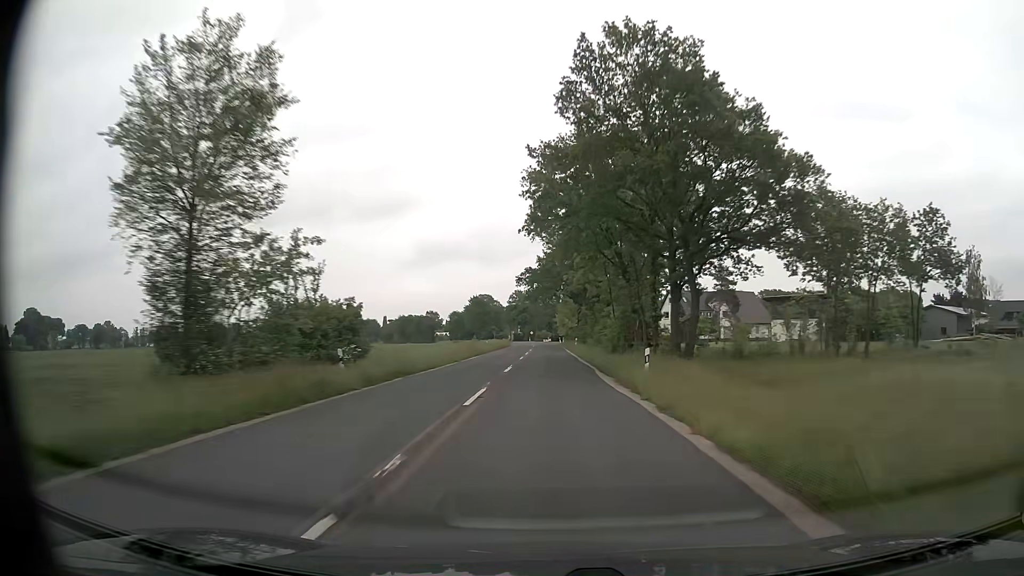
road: secondary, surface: asphalt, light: Day
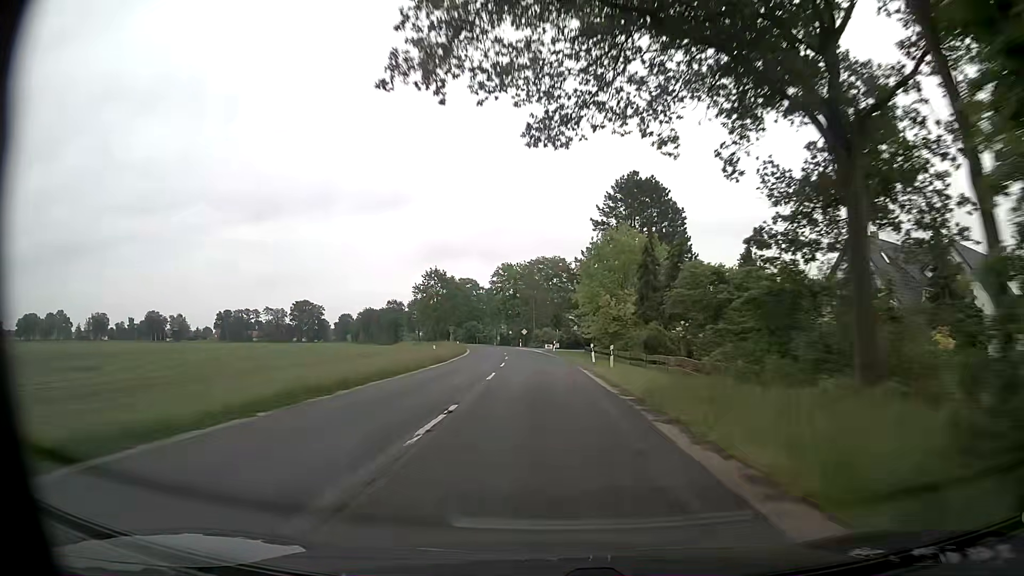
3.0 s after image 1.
(-0.2, +77.9) m; -1°
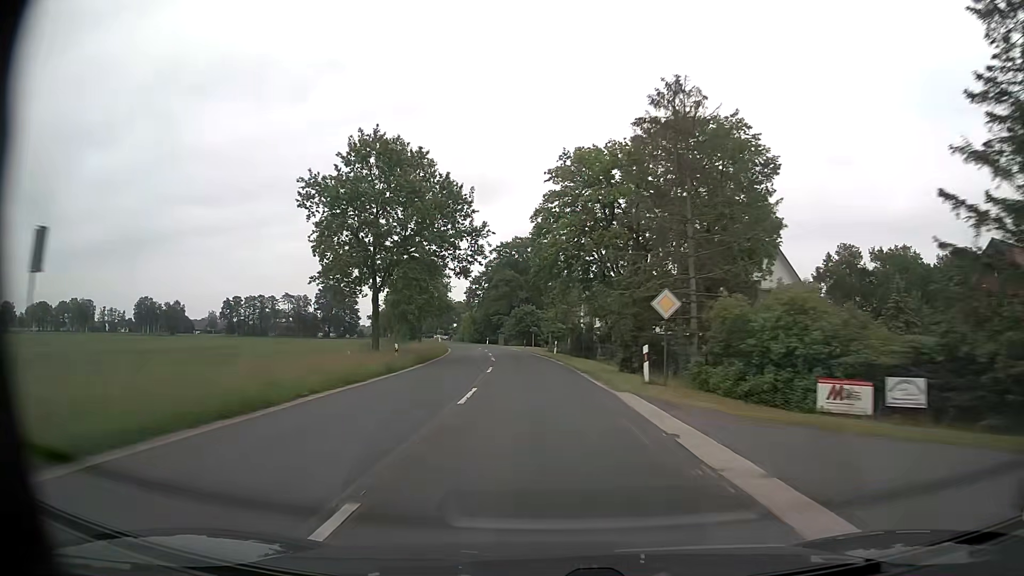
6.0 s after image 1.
(-3.9, +78.3) m; -7°
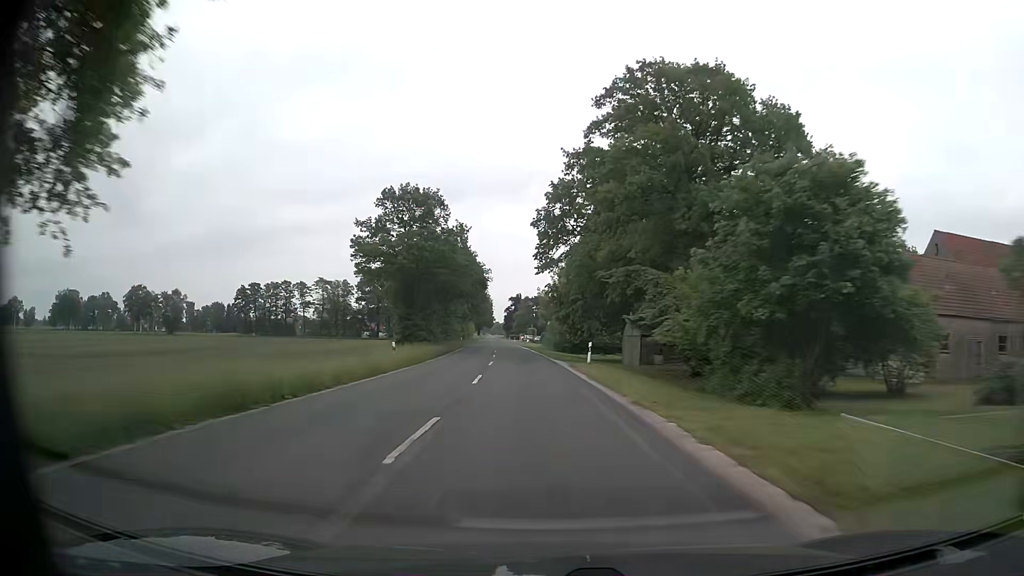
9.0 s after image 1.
(-6.7, +78.4) m; -10°
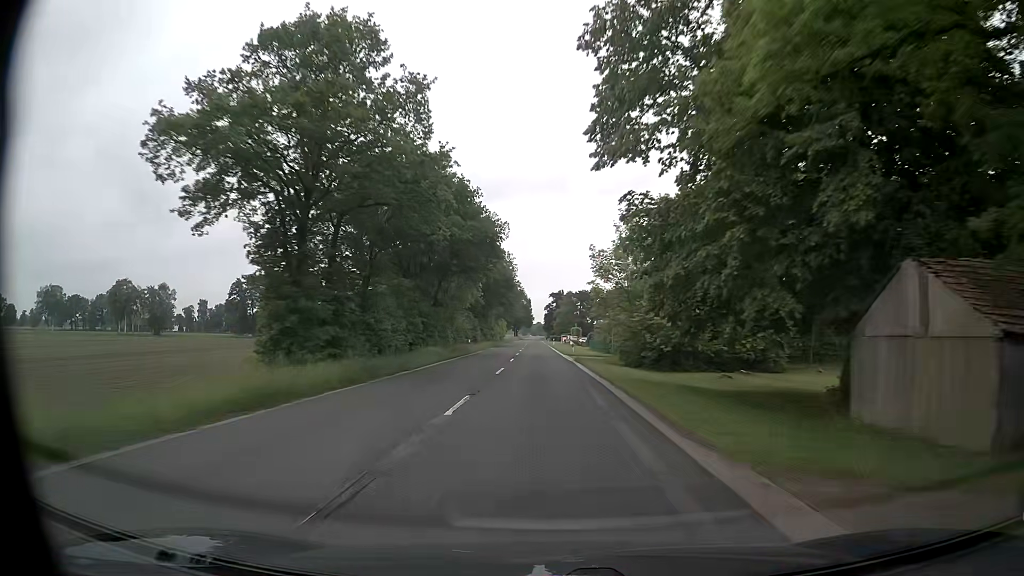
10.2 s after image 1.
(-1.1, +31.5) m; -4°
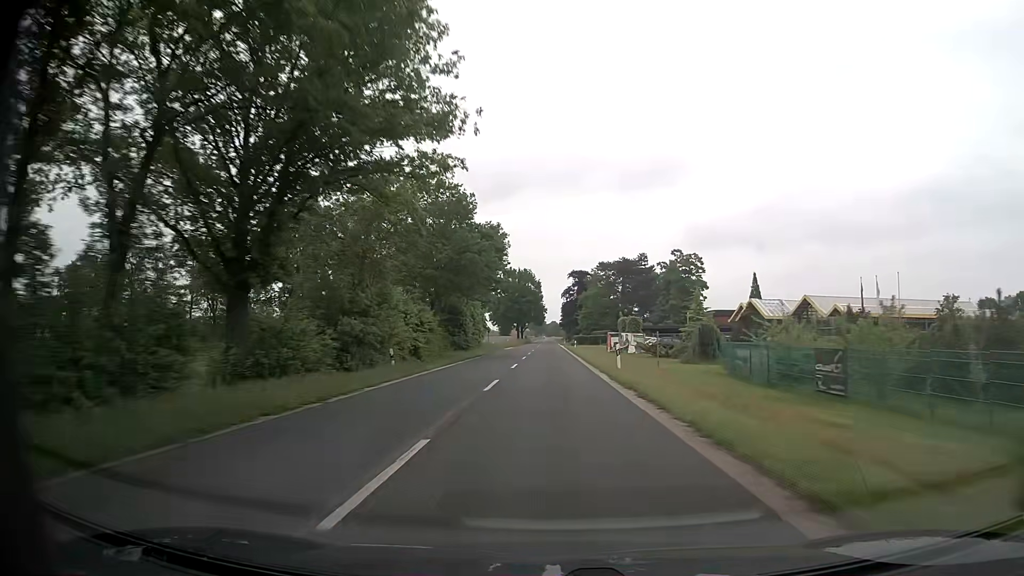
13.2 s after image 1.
(-1.1, +79.2) m; -1°
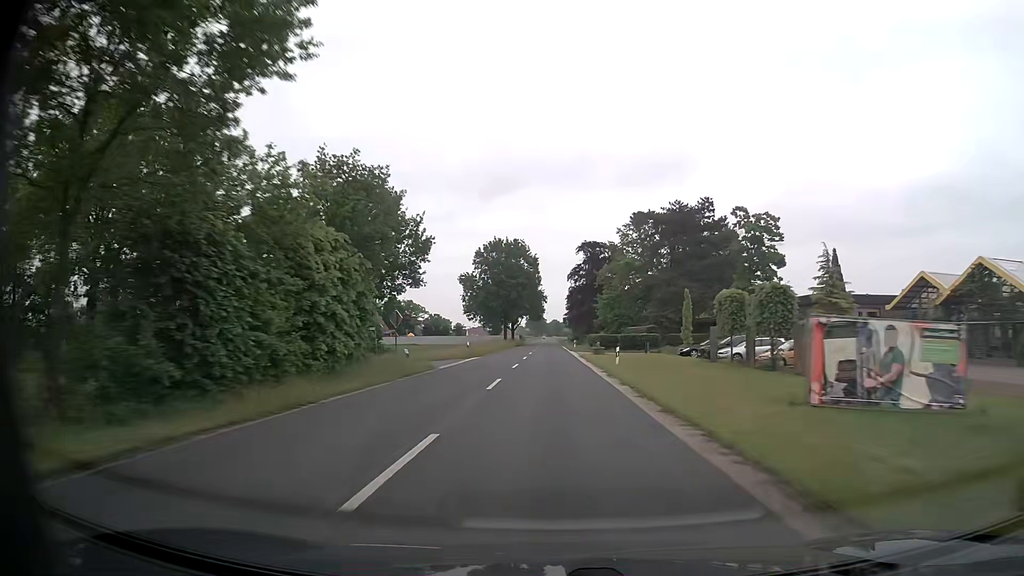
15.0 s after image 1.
(0.0, +47.6) m; 0°
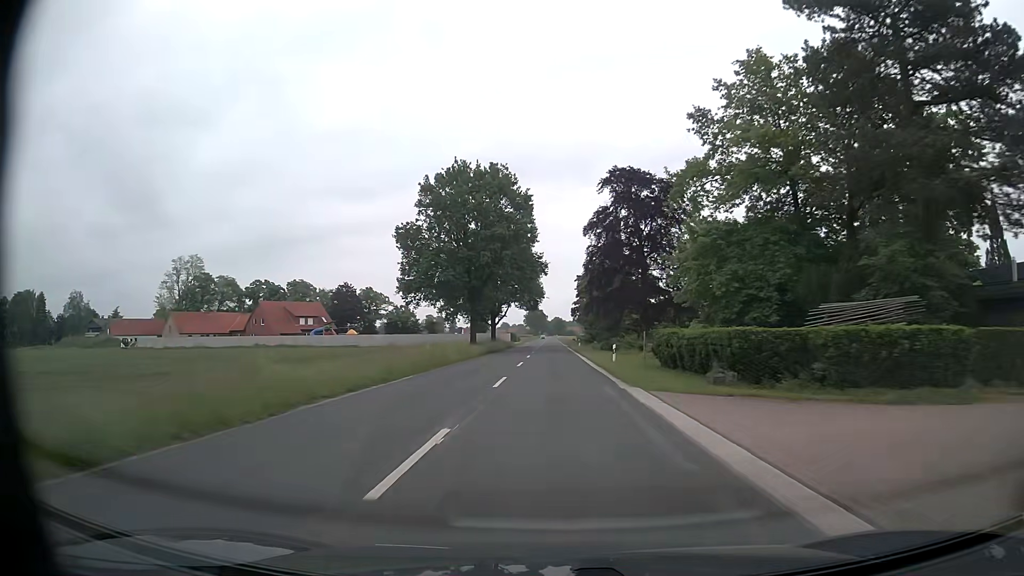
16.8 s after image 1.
(-0.2, +47.7) m; 0°
(0, +10) (0, +20) (0, +30) (0, +40) (0, +50) (0, +60) (0, +70) (0, +80) (+1, +90) (+1, +100) m
